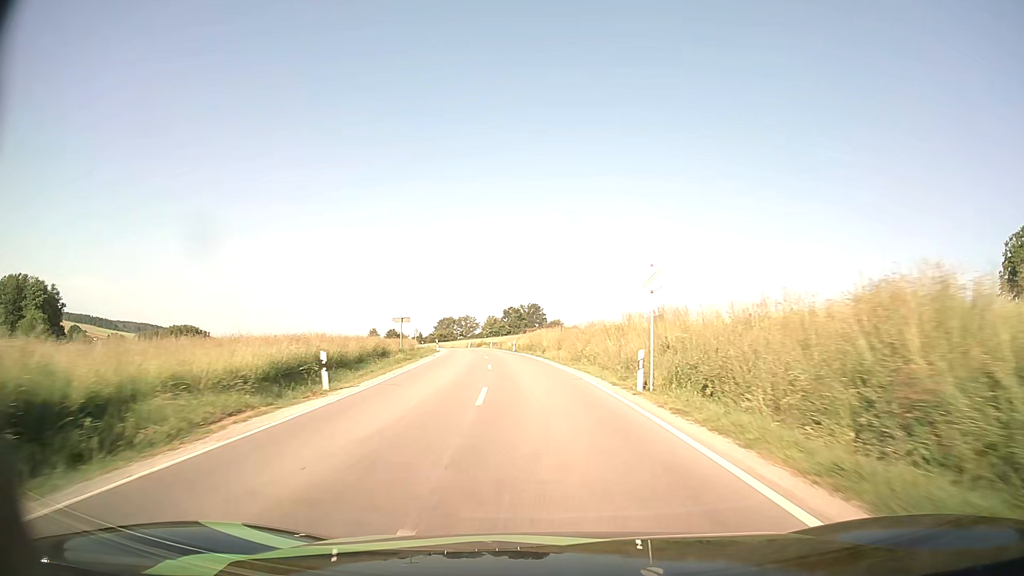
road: secondary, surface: asphalt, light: Day
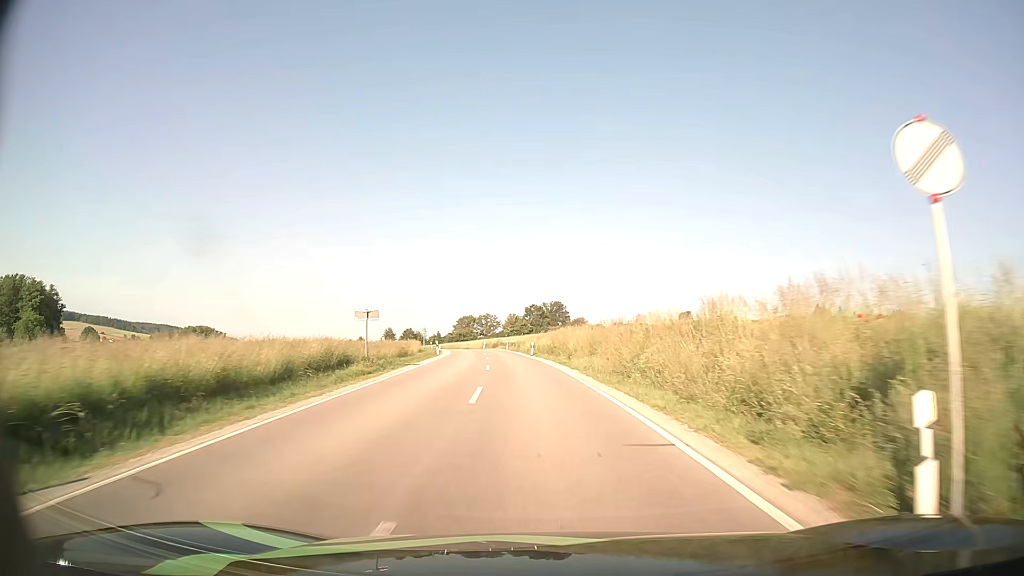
(-0.2, +11.6) m; -2°
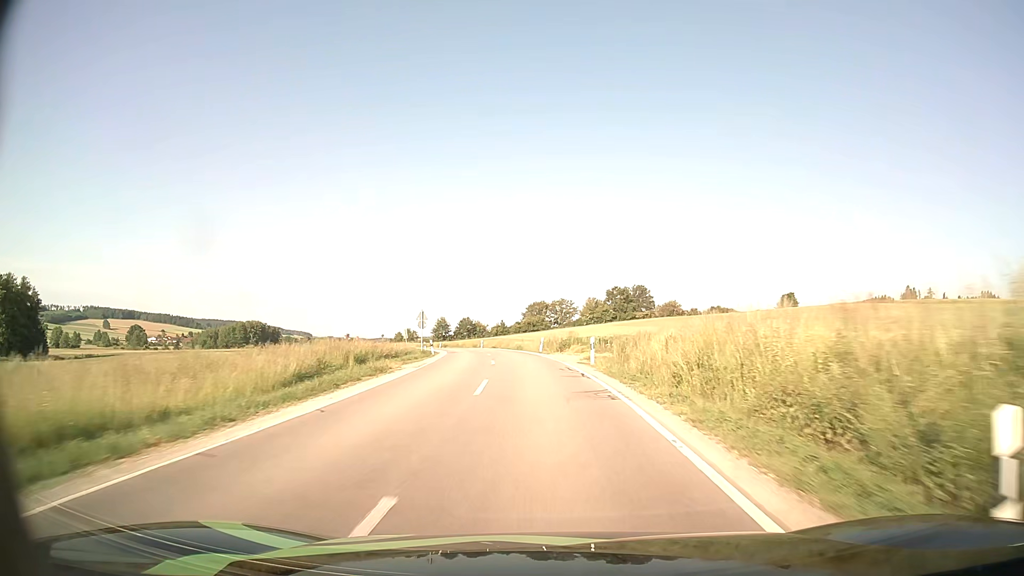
(-2.8, +47.0) m; -6°
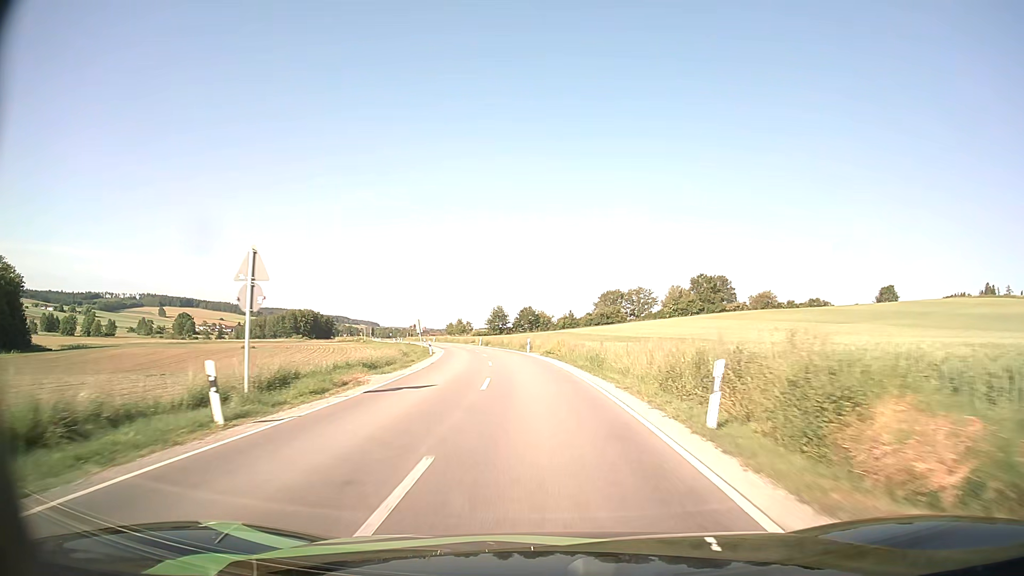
(-1.7, +34.7) m; -6°
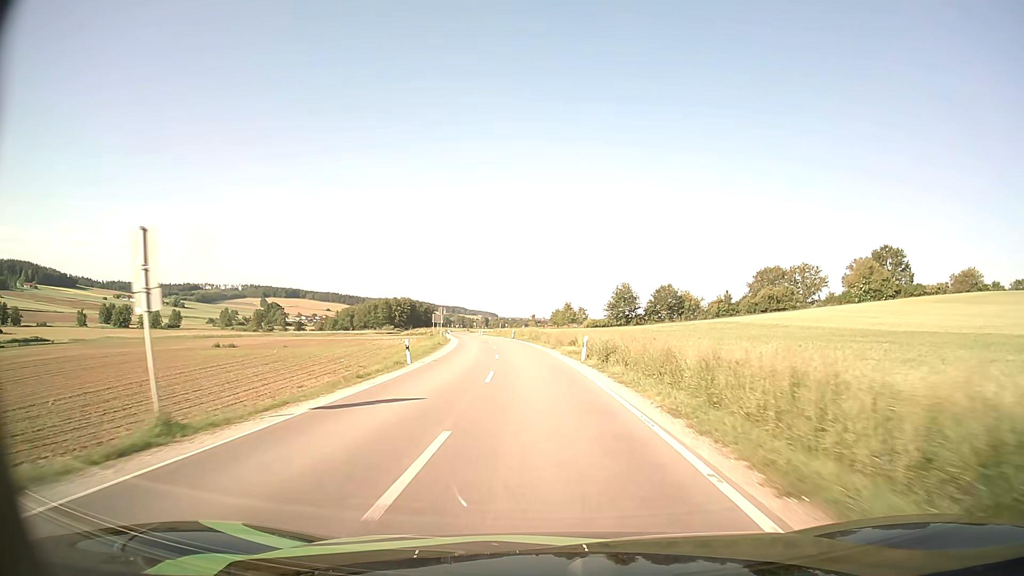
(-5.0, +58.5) m; -10°
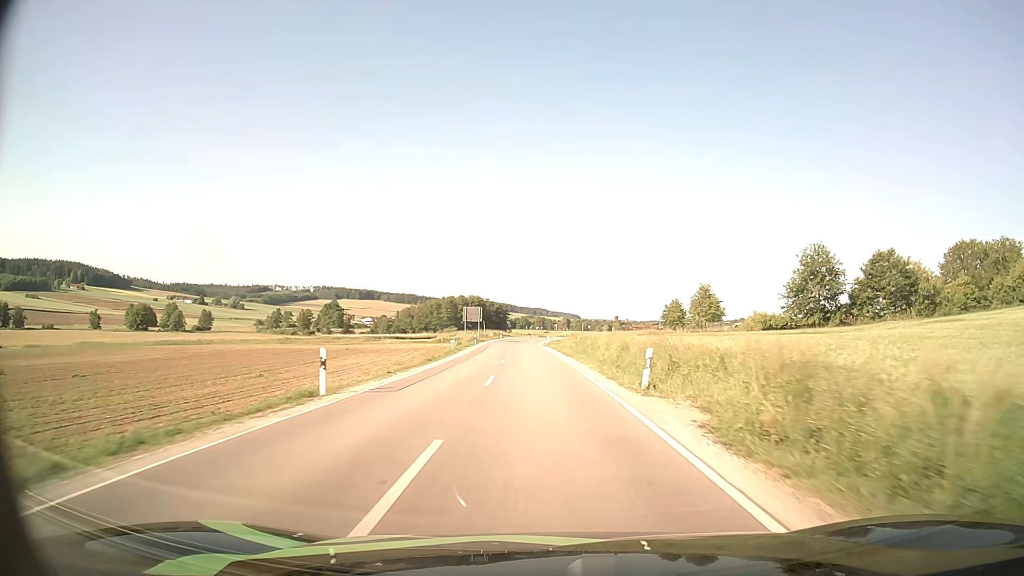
(-4.0, +60.9) m; -7°
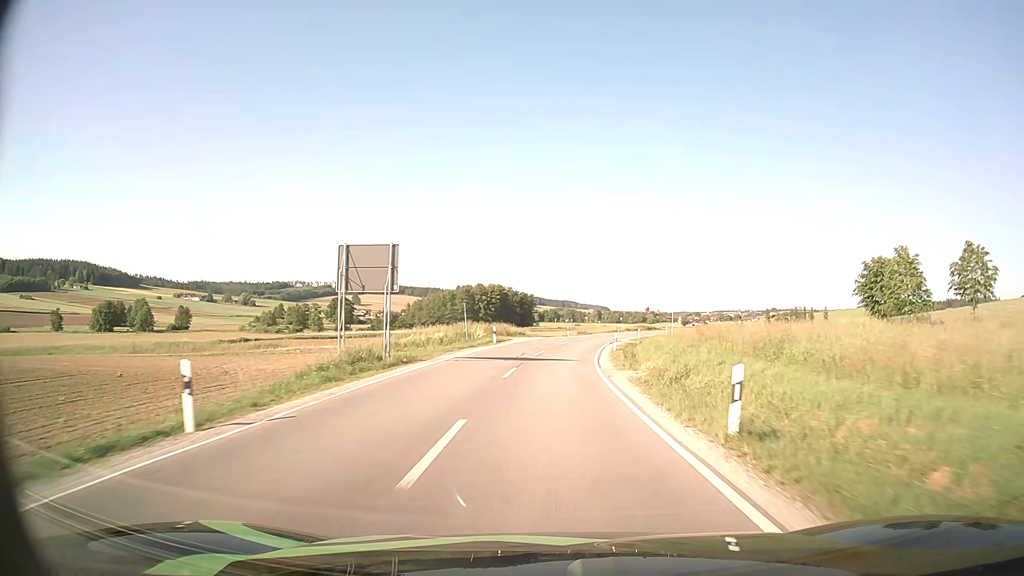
(-2.0, +58.3) m; -2°
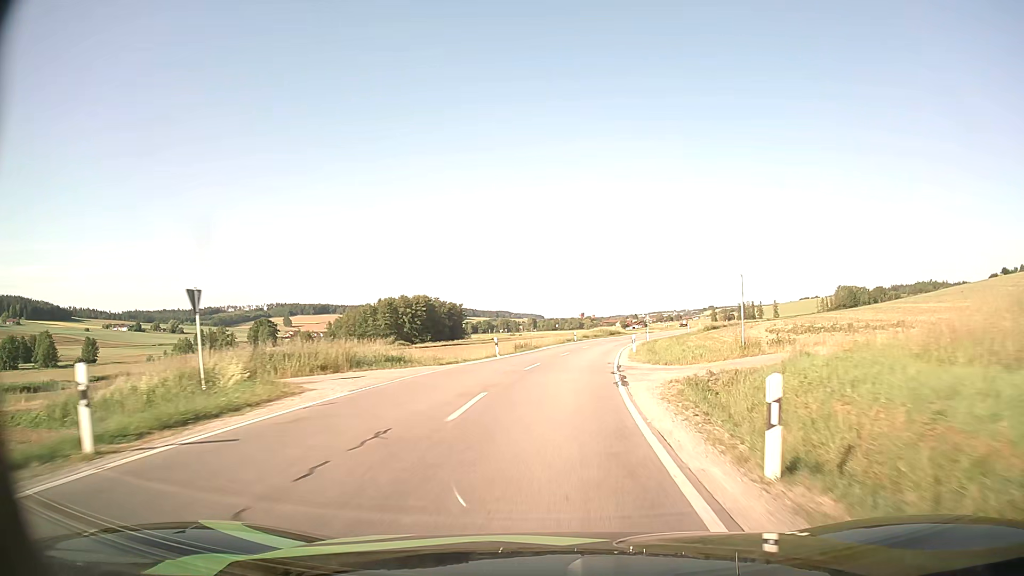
(+1.1, +32.9) m; +5°
(0, +10) (+1, +20) (+2, +30) (+3, +40) (+4, +50) (+6, +60) (+8, +69) (+11, +79) (+15, +88) (+18, +98) m
